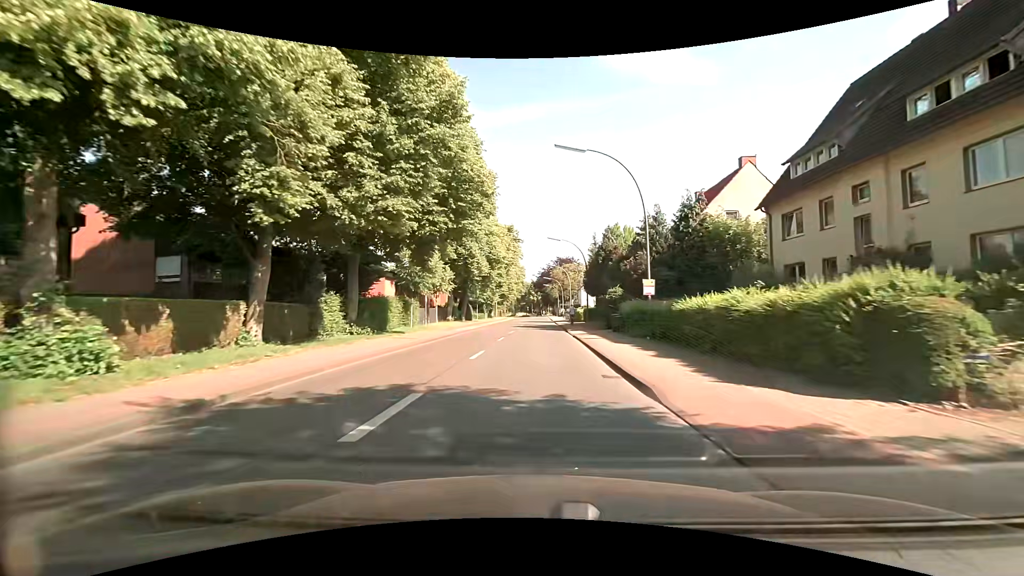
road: tertiary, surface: asphalt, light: Day
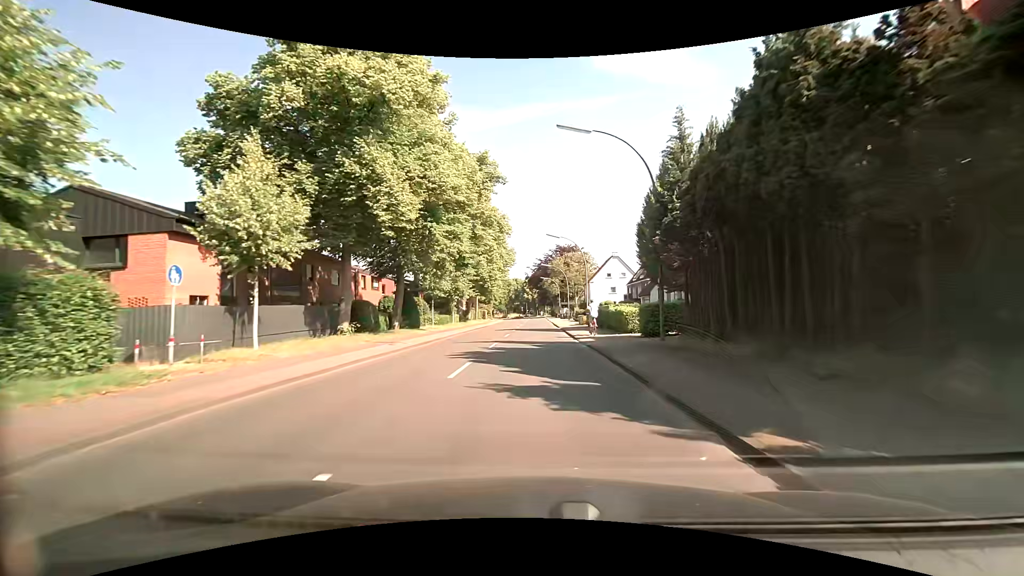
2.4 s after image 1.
(+0.2, +31.4) m; +1°
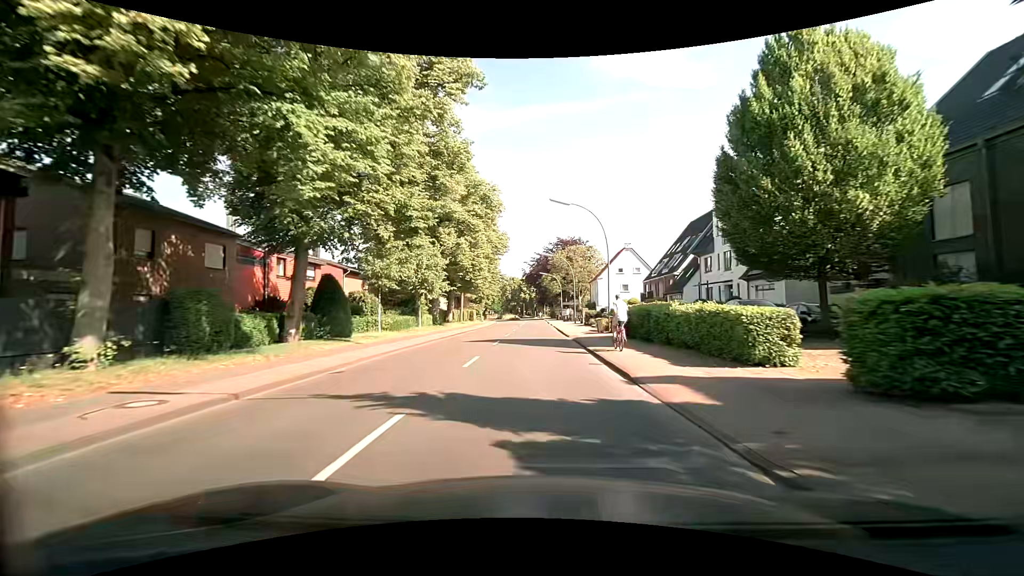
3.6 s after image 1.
(0.0, +15.7) m; 0°
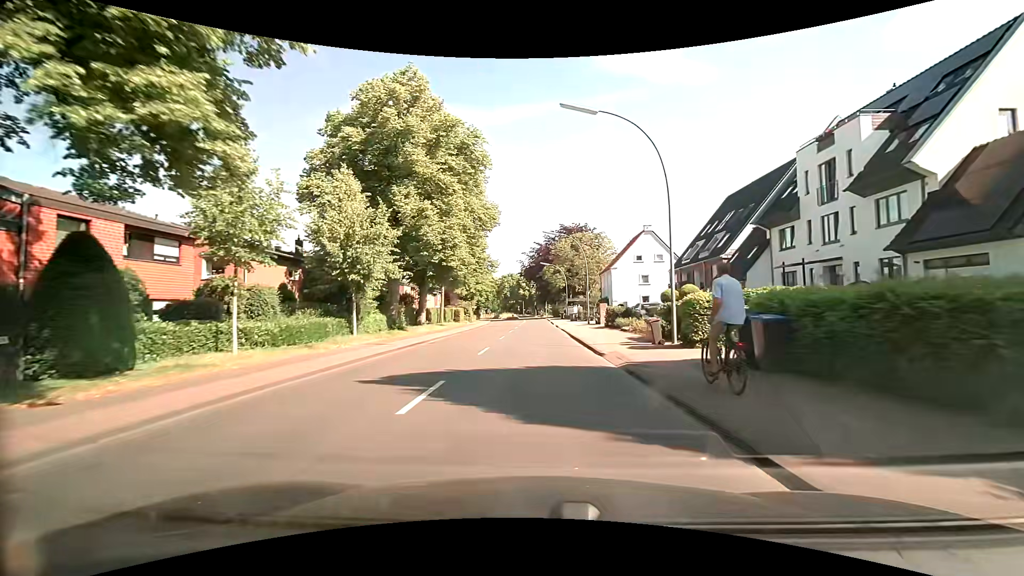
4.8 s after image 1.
(0.0, +15.2) m; 0°
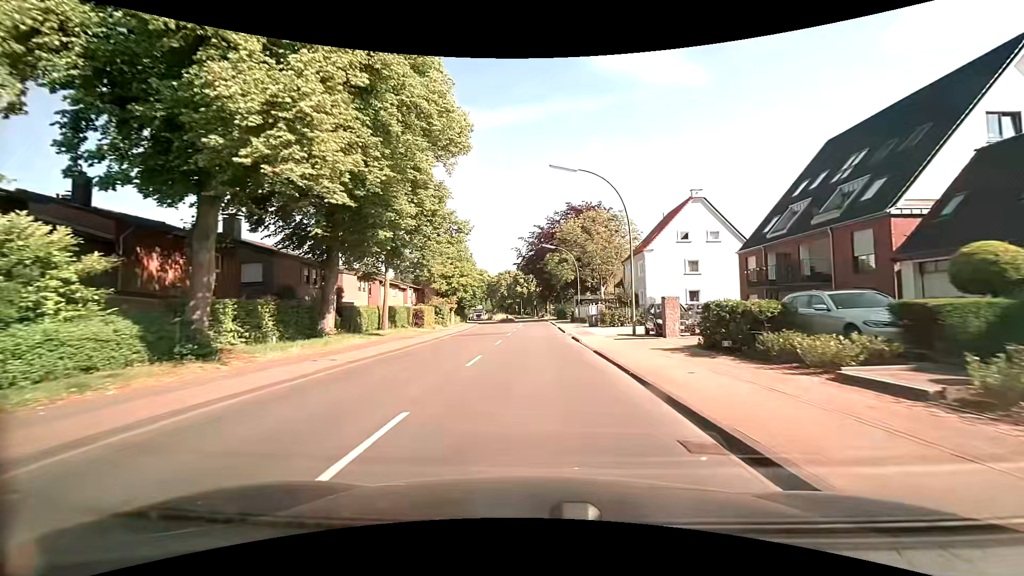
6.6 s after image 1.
(+0.1, +21.3) m; 0°
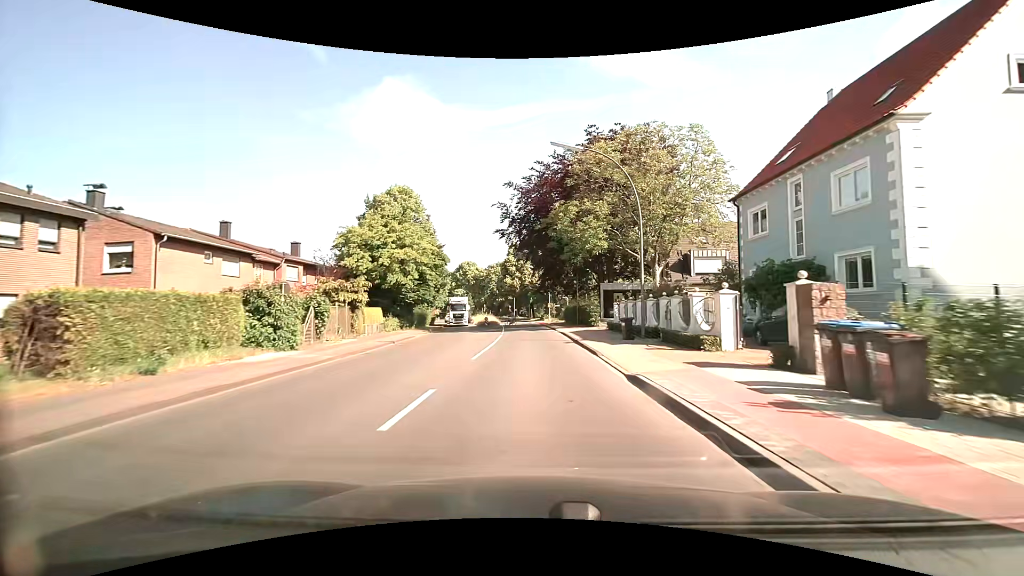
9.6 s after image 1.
(+0.1, +34.4) m; 0°
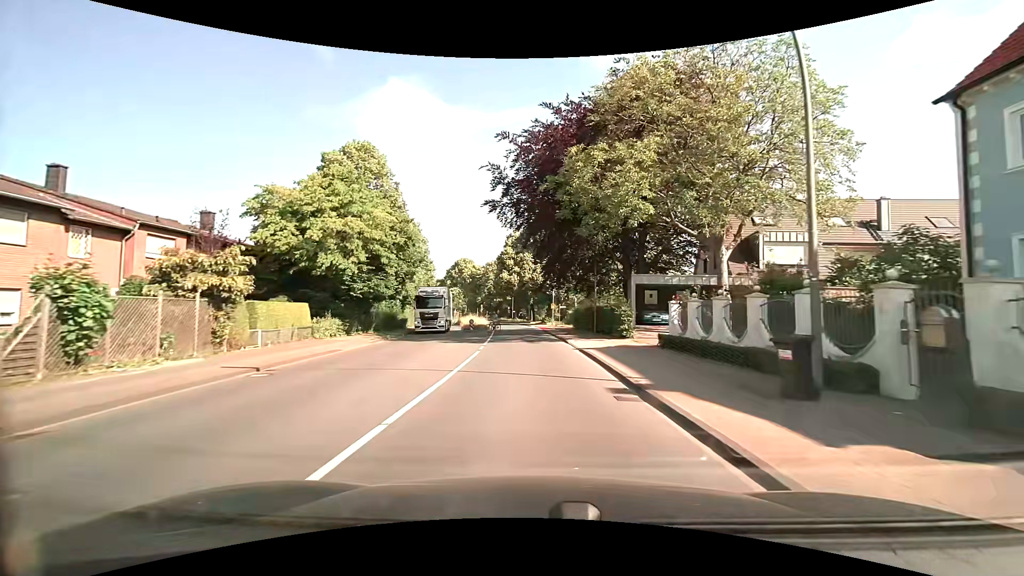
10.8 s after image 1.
(0.0, +13.5) m; 0°
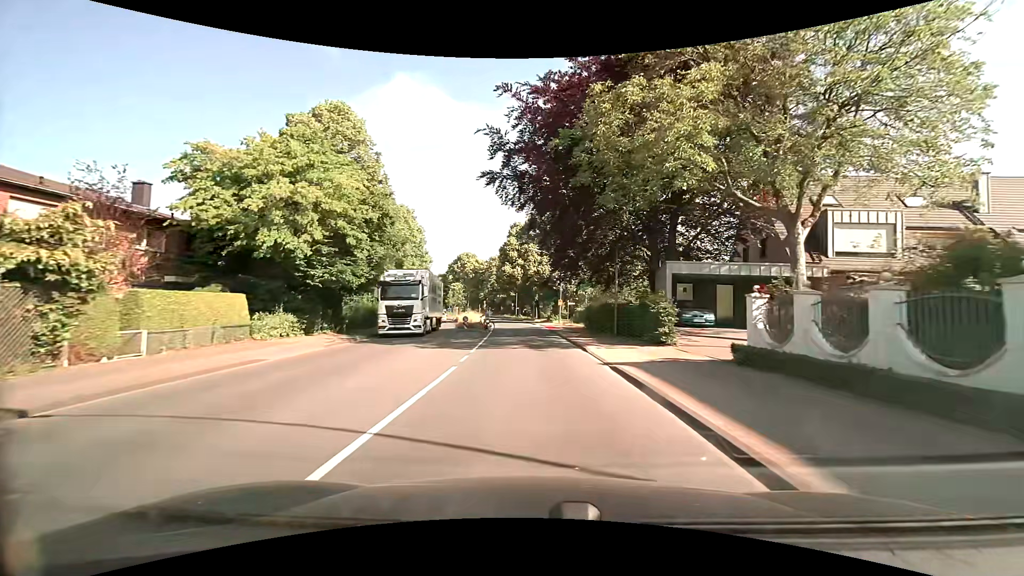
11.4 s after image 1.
(0.0, +6.7) m; -1°
(0, +10) (0, +20) (0, +30) (-1, +40) (-2, +50) (-2, +60) (-3, +70) (-4, +80) (-5, +90) (-6, +100) m
